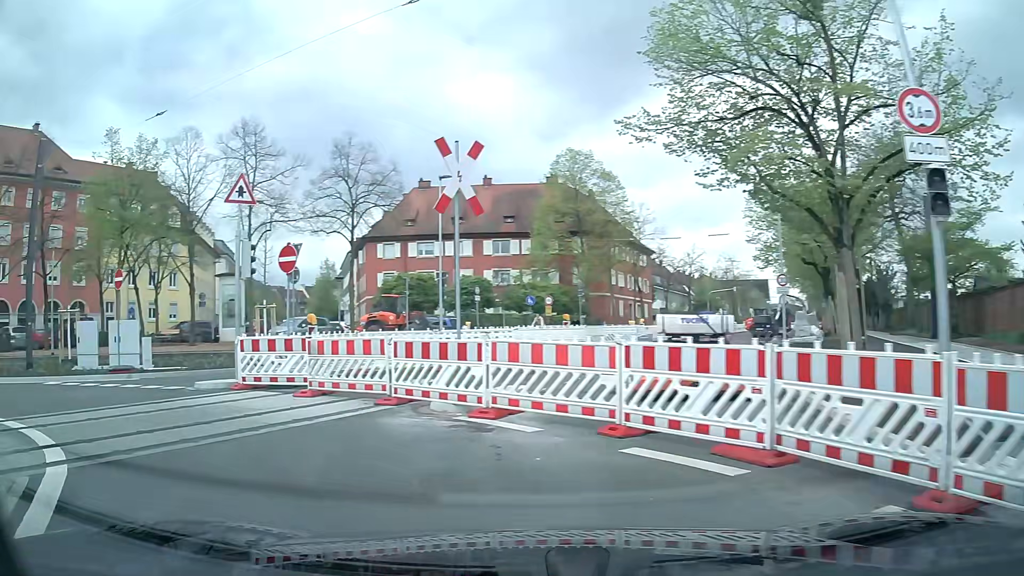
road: secondary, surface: asphalt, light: Day
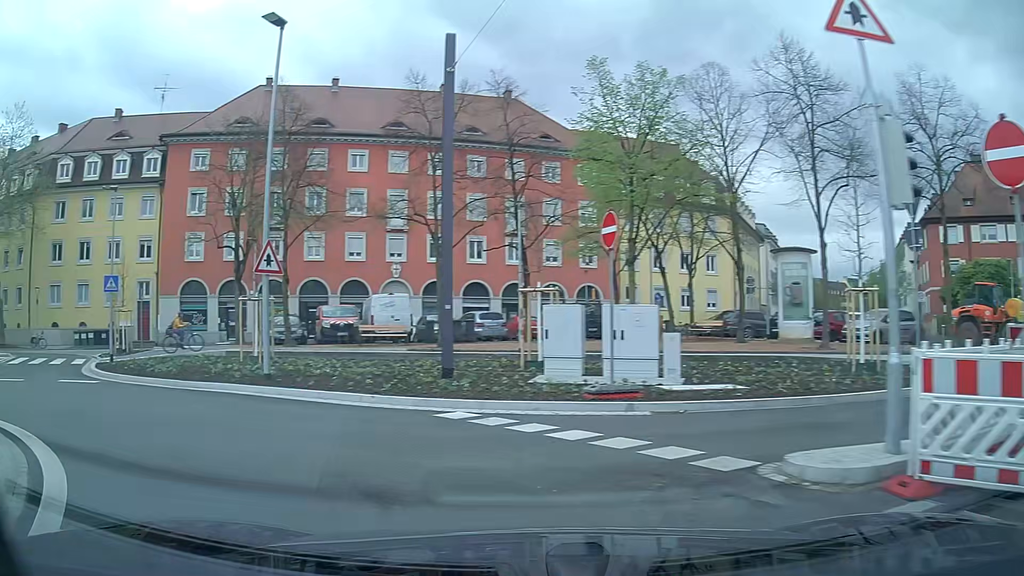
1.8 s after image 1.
(-3.6, +8.4) m; -46°
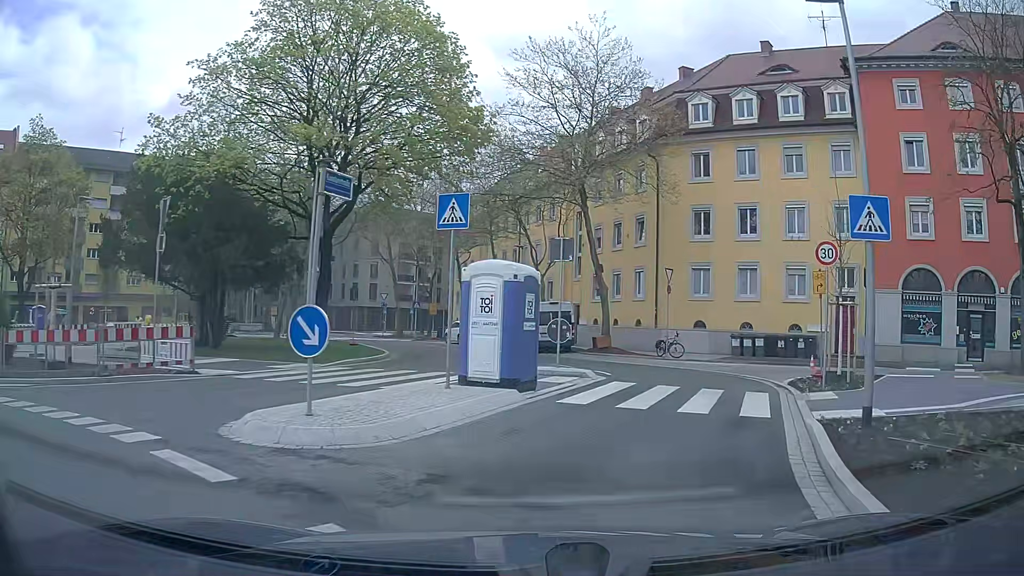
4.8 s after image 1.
(-9.1, +12.7) m; -56°
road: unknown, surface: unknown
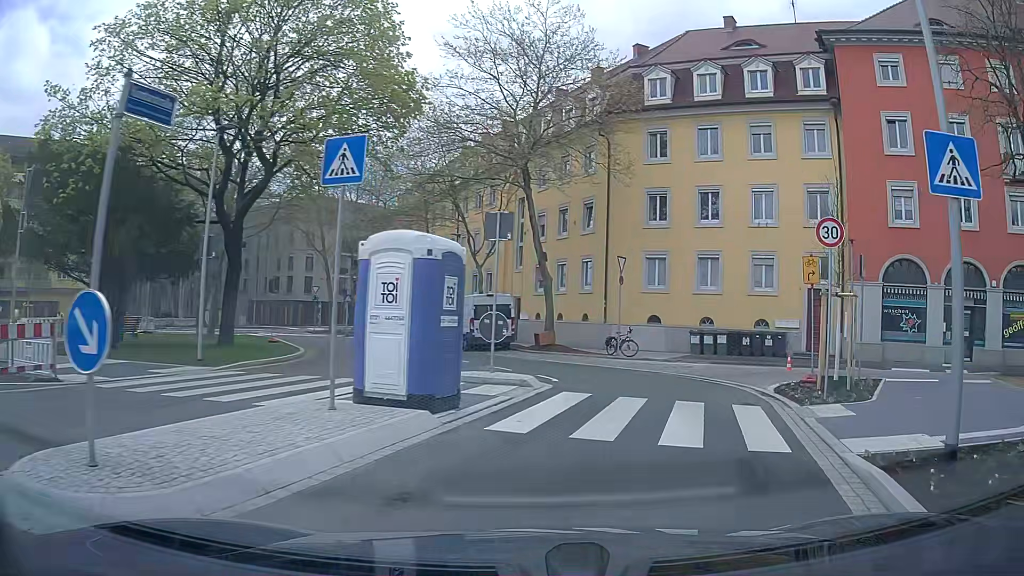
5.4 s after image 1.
(+0.1, +3.3) m; +5°
